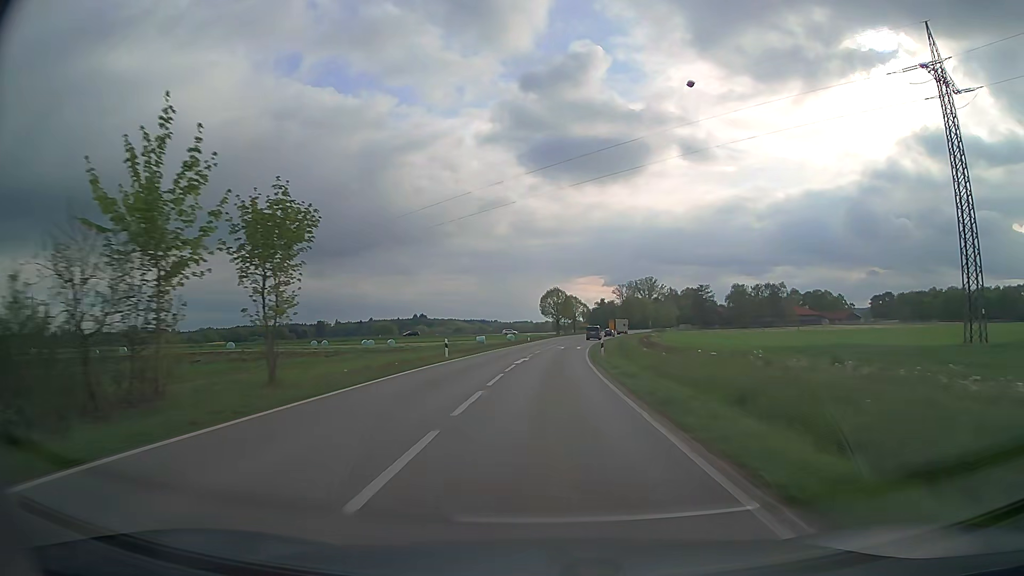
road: secondary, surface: asphalt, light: Day
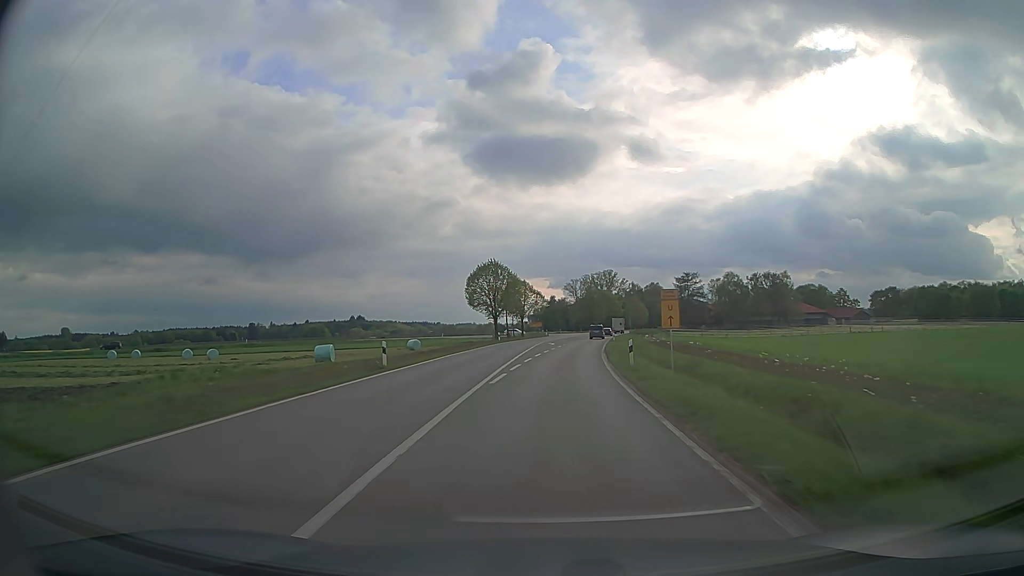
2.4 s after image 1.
(+1.8, +55.4) m; +5°
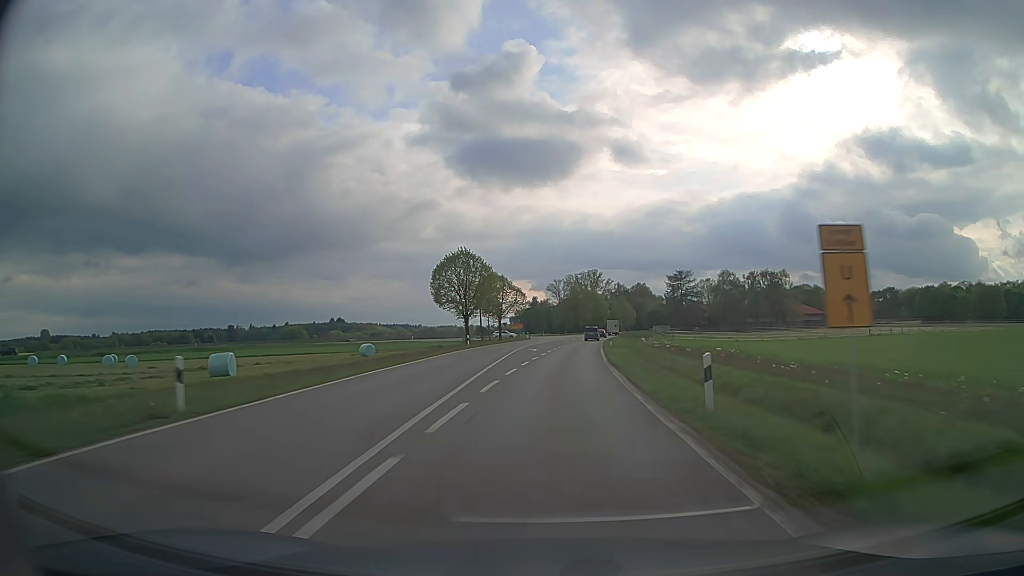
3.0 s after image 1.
(+0.1, +13.6) m; +1°
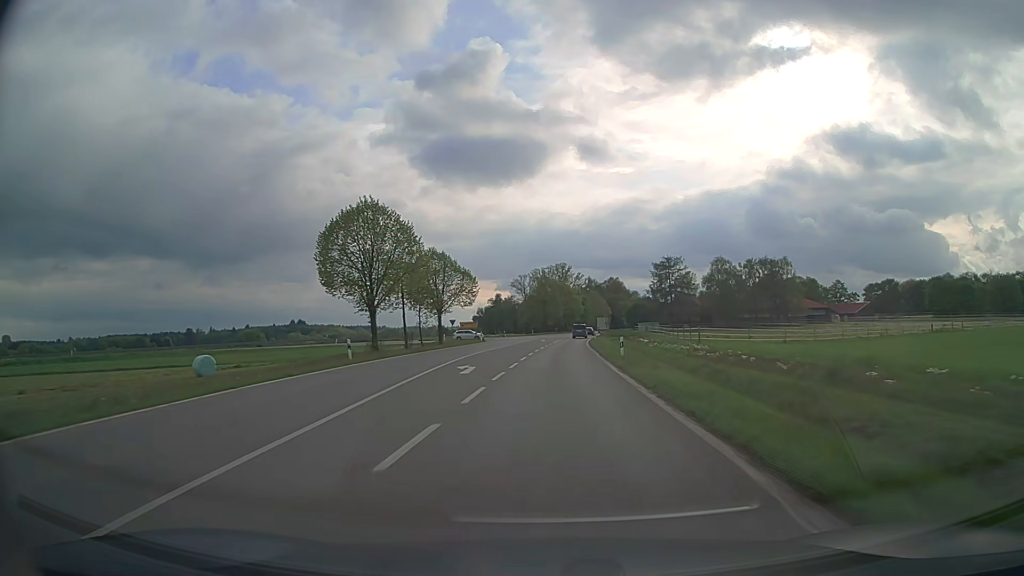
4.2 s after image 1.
(+0.7, +27.1) m; +3°
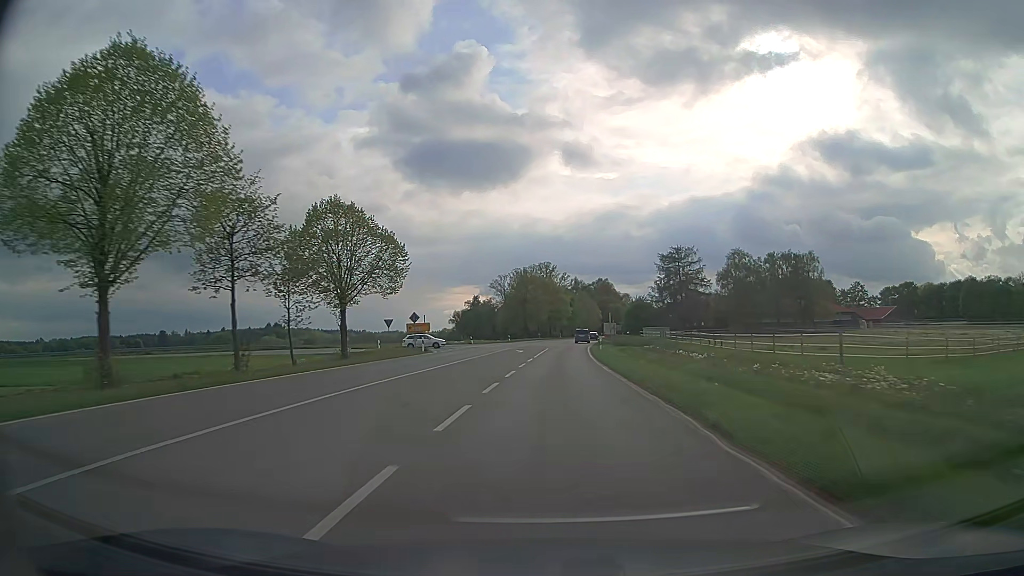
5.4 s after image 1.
(+0.4, +27.0) m; +2°
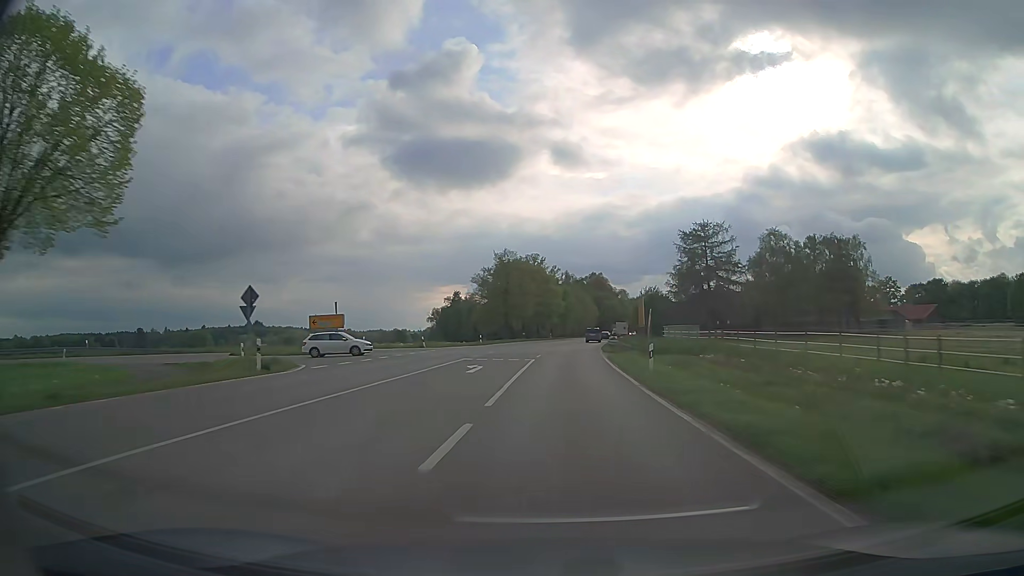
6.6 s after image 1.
(+0.2, +26.8) m; +1°
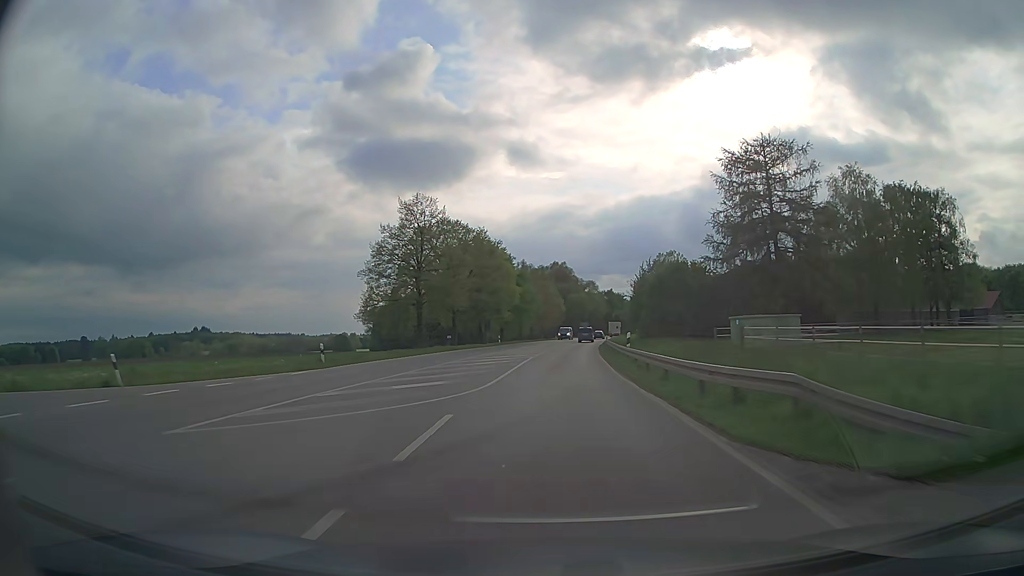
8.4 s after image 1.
(+1.2, +40.0) m; +4°
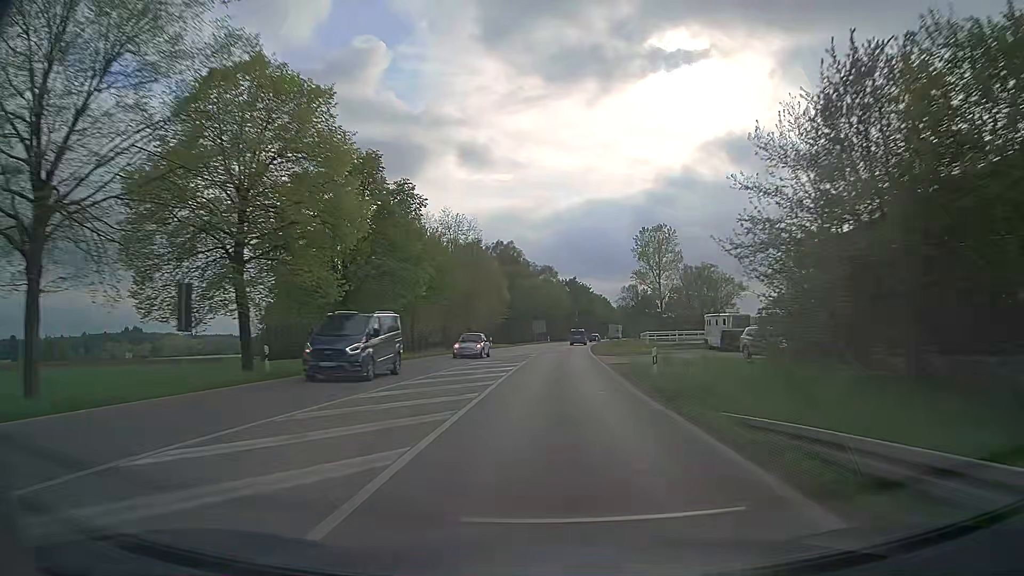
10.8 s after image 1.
(+1.8, +53.4) m; +4°
(0, +10) (0, +20) (+1, +30) (+1, +40) (+1, +50) (+2, +60) (+3, +70) (+4, +80) (+5, +90) (+6, +100) m
